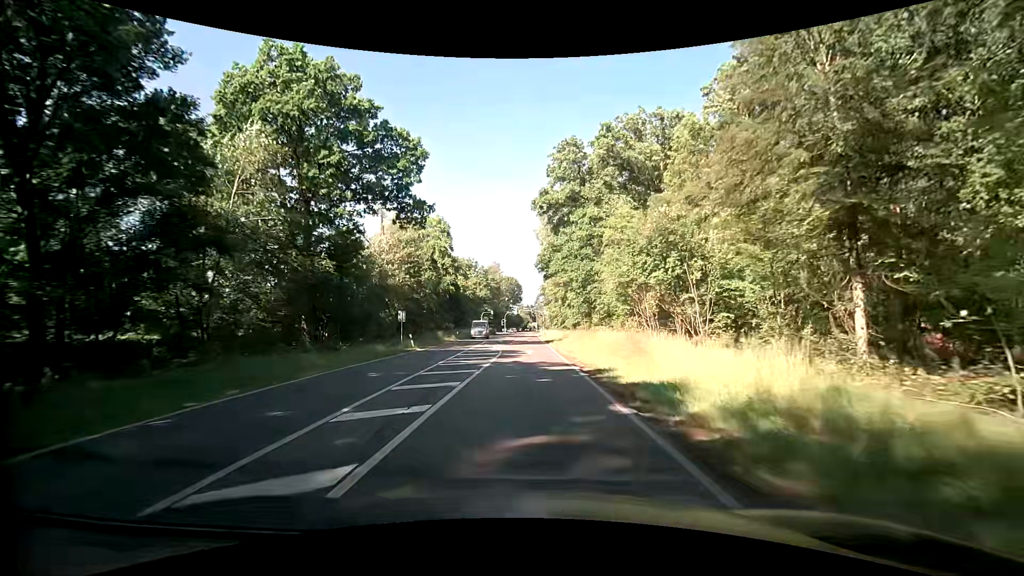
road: secondary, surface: asphalt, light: Day
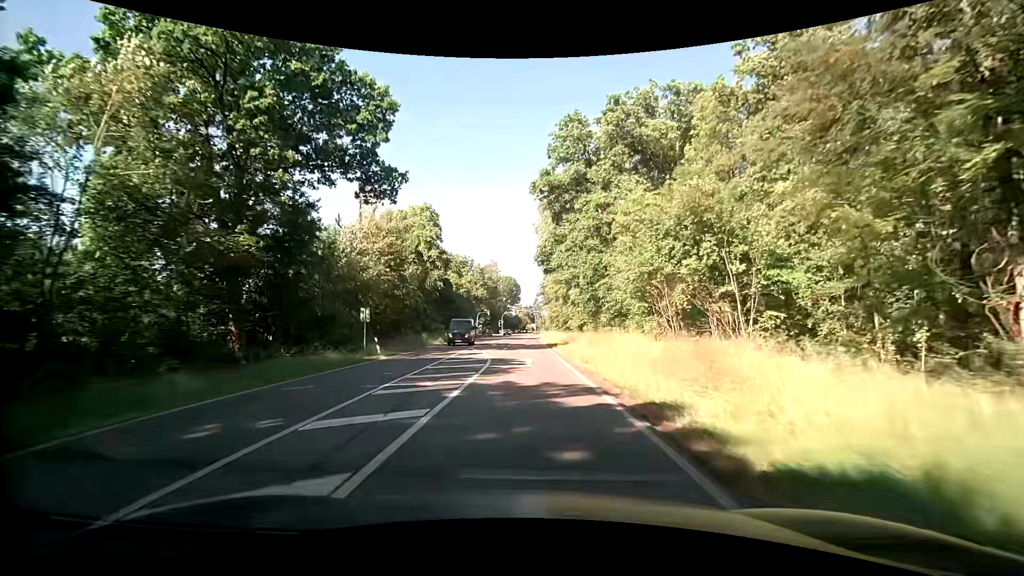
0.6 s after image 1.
(+0.1, +7.5) m; +1°
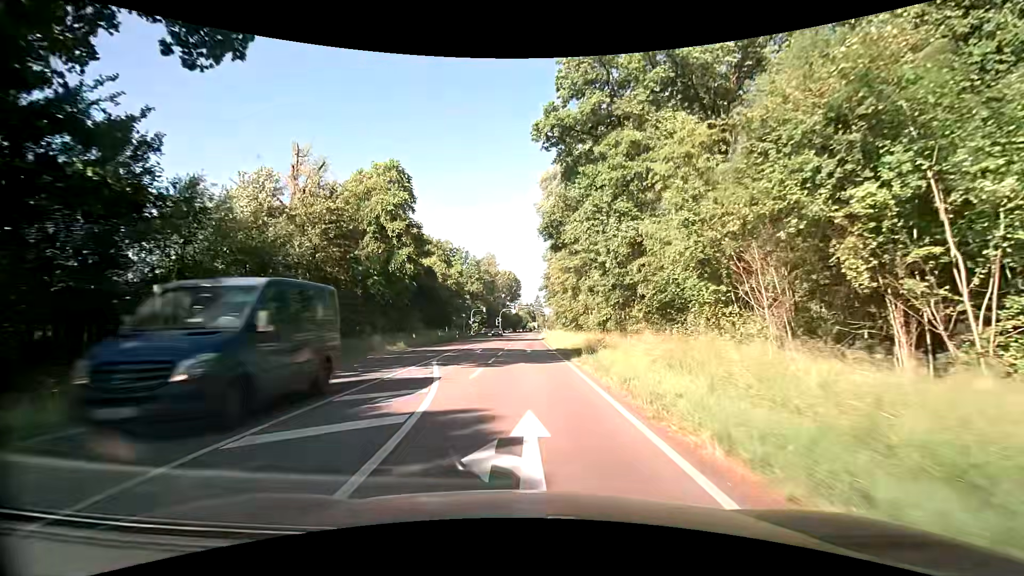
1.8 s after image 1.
(-0.1, +15.1) m; 0°
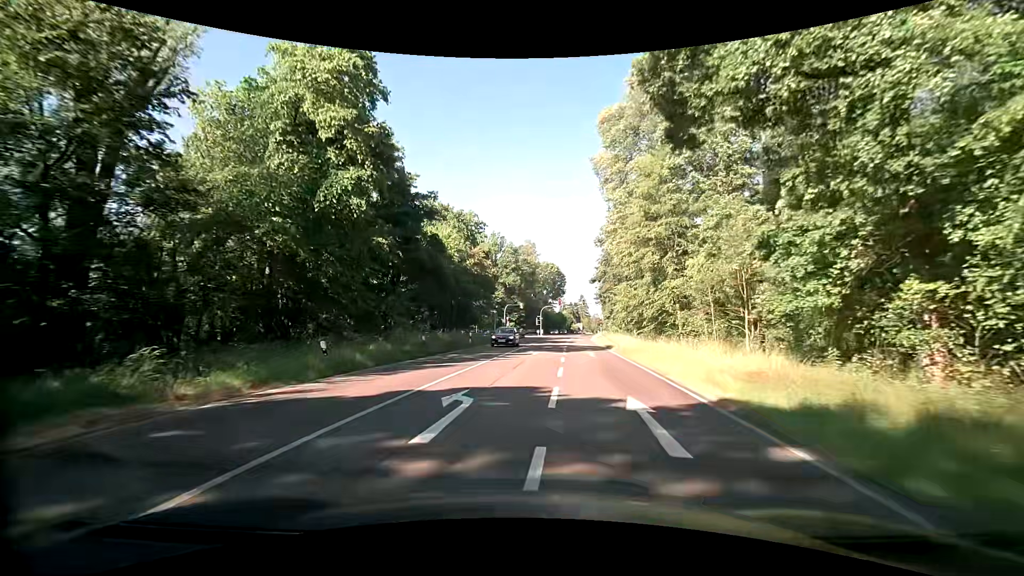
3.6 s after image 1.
(-1.1, +22.7) m; -5°
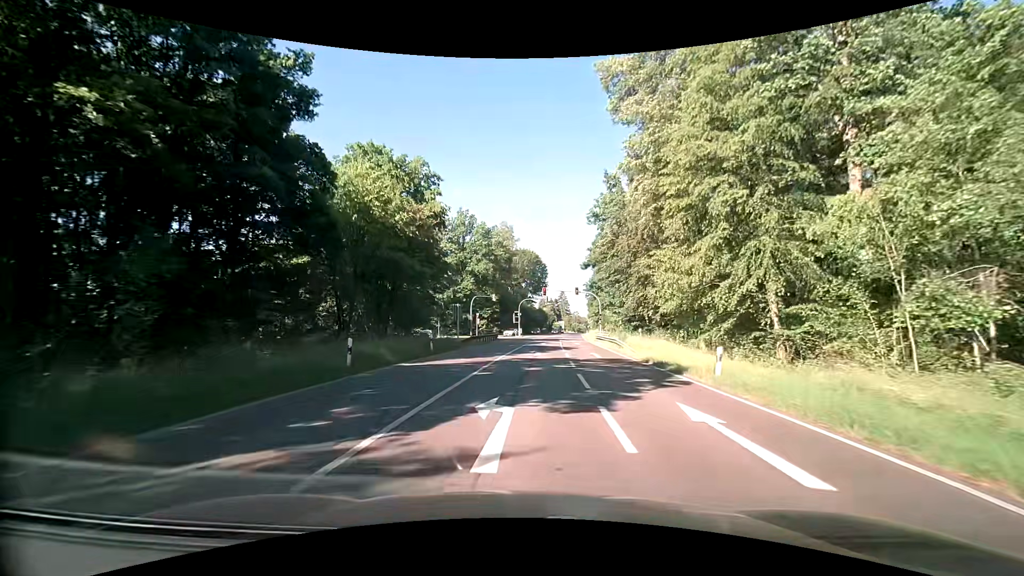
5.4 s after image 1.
(+0.4, +21.0) m; +2°
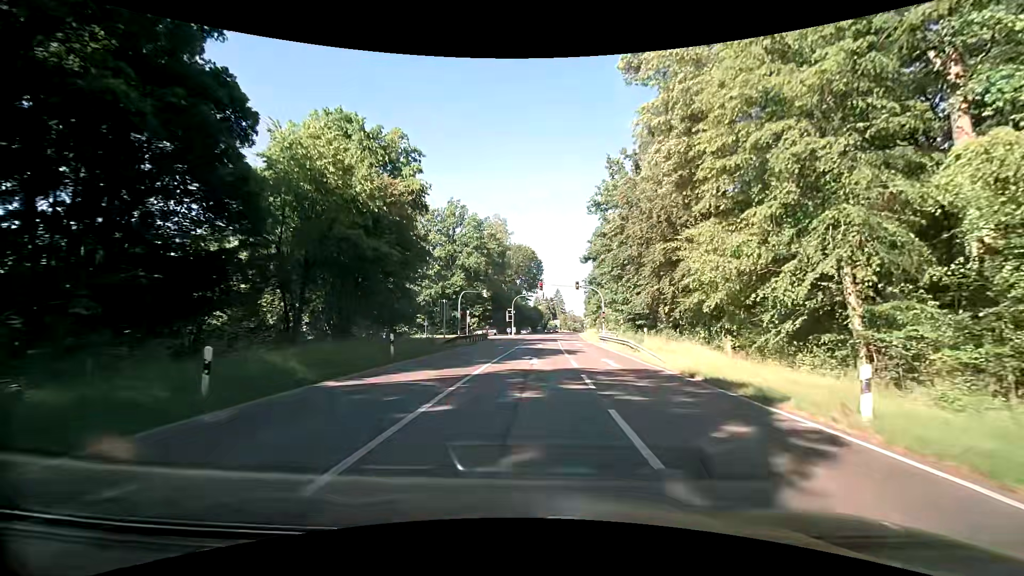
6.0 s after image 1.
(0.0, +6.4) m; +1°
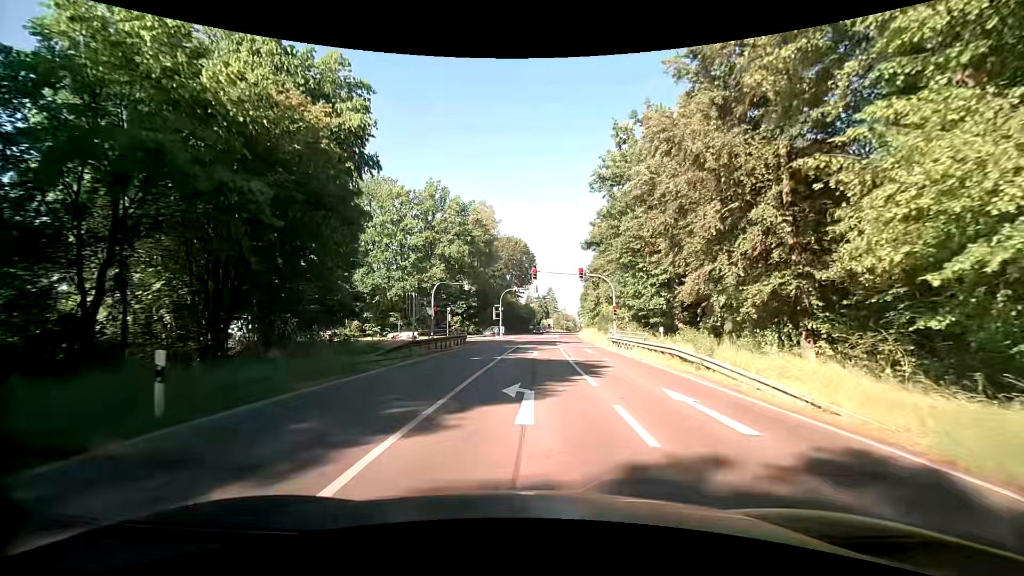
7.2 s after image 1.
(0.0, +11.3) m; +2°
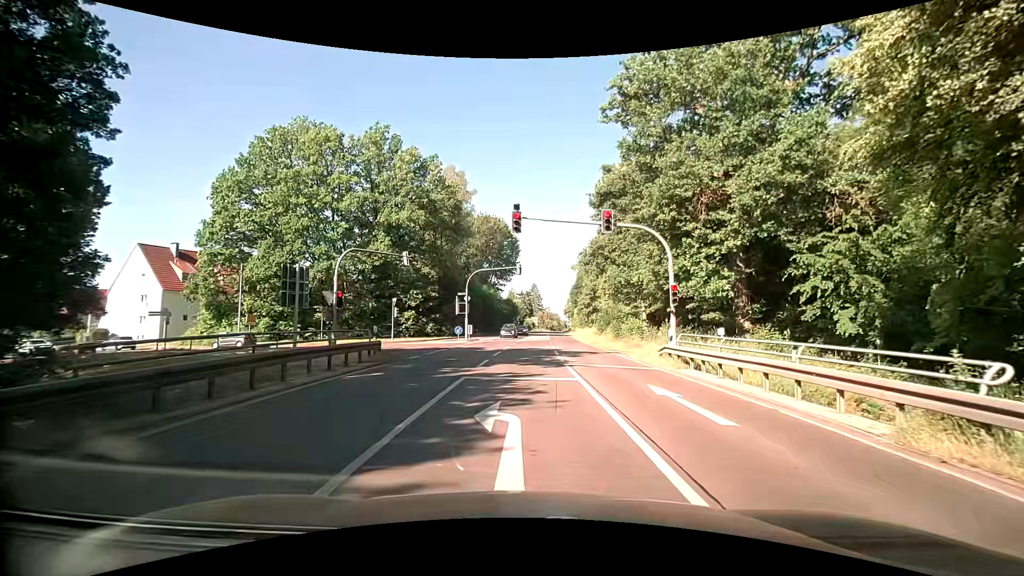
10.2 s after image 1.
(0.0, +19.8) m; +2°
